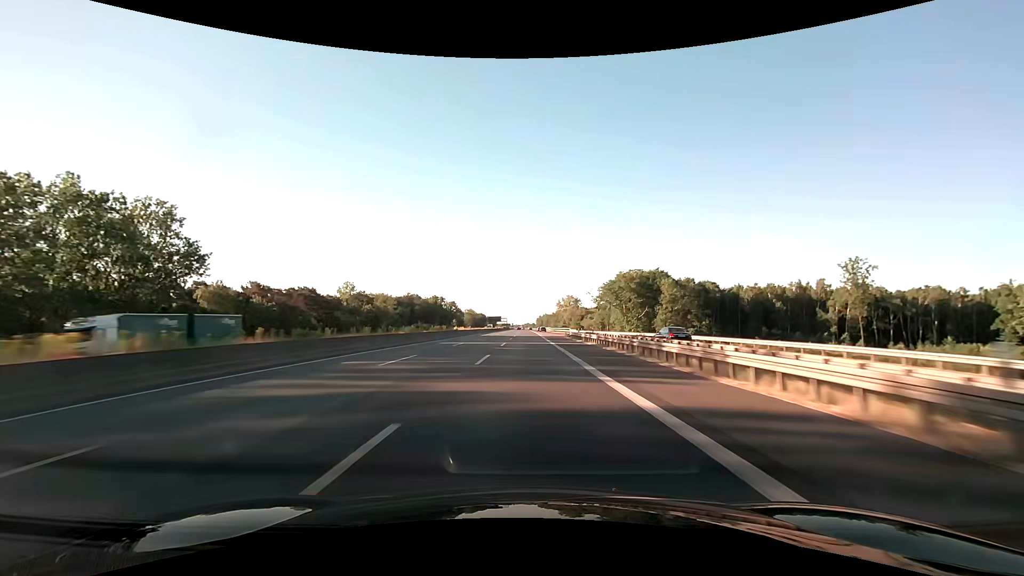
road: motorway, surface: asphalt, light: Day
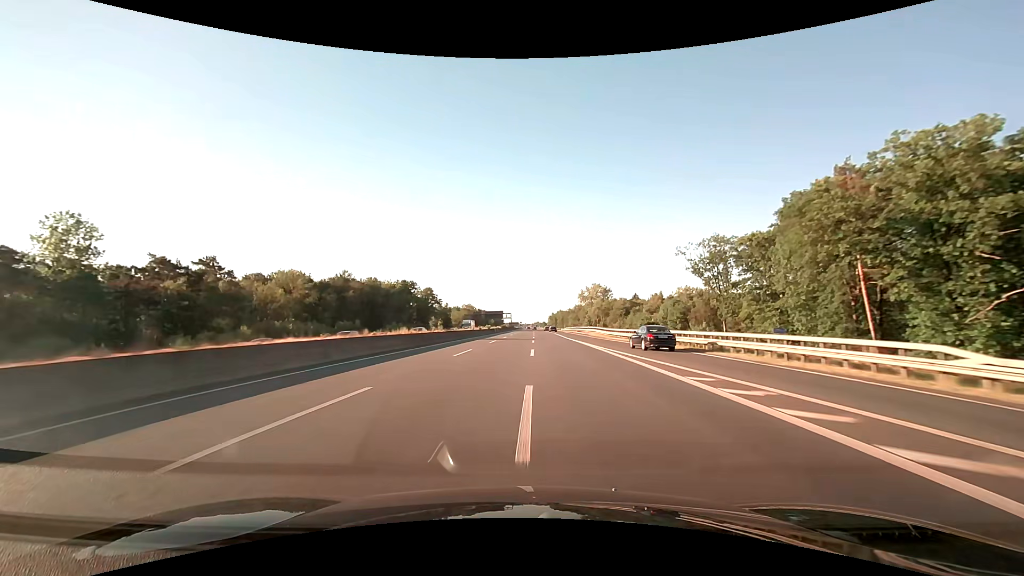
(-1.2, +103.3) m; -1°
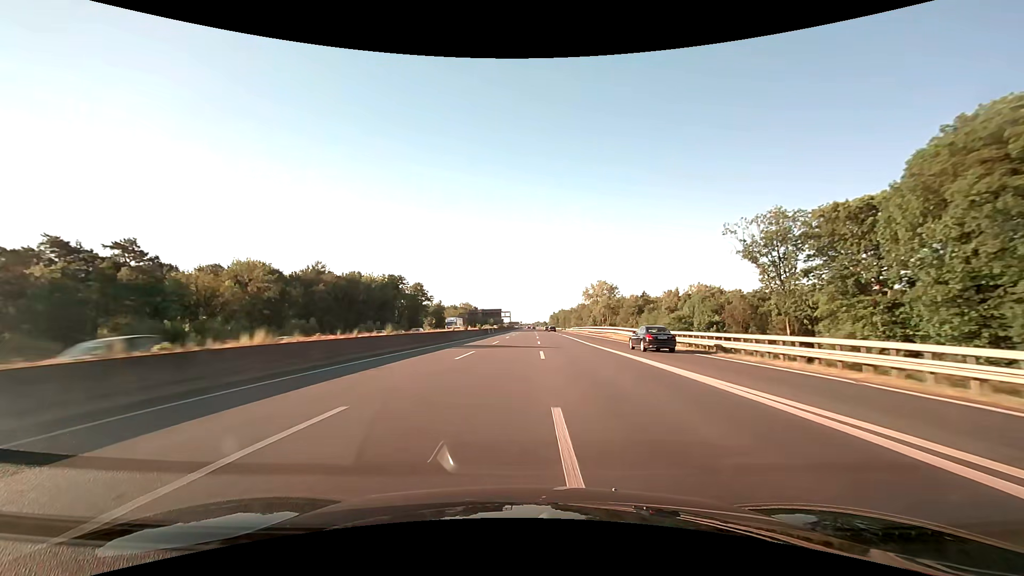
(0.0, +20.6) m; 0°
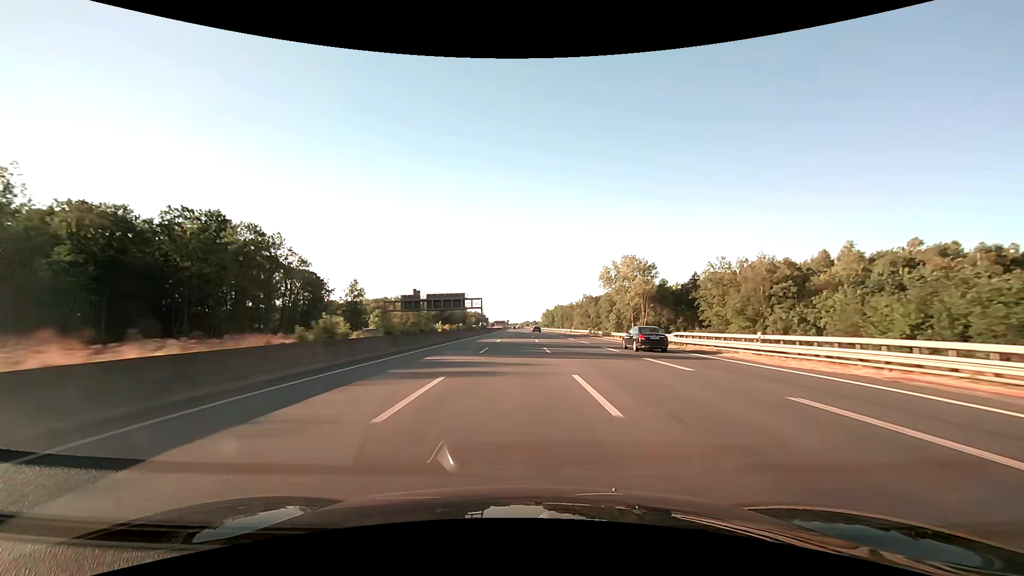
(+1.0, +103.3) m; +1°
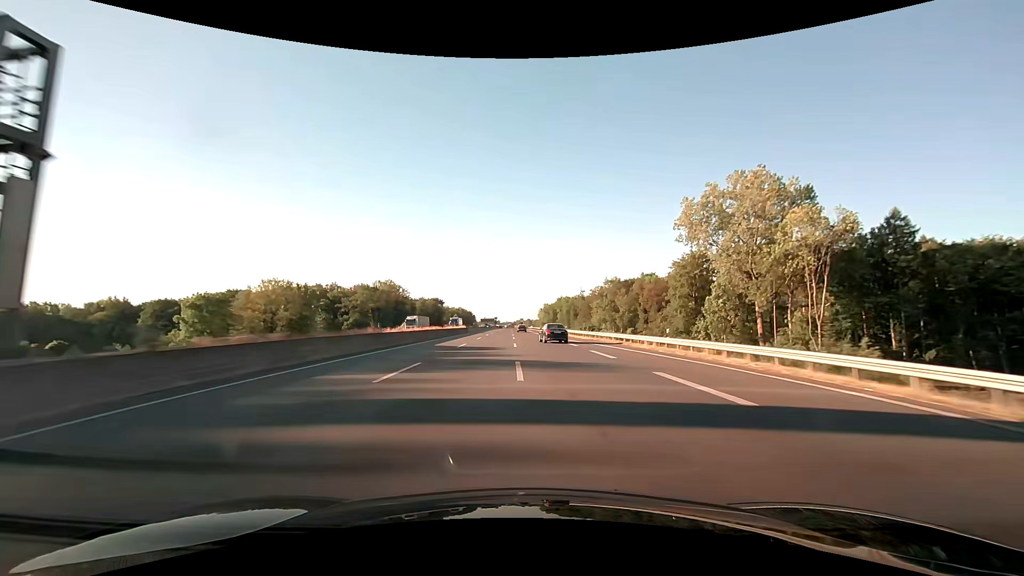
(+0.7, +103.3) m; +1°
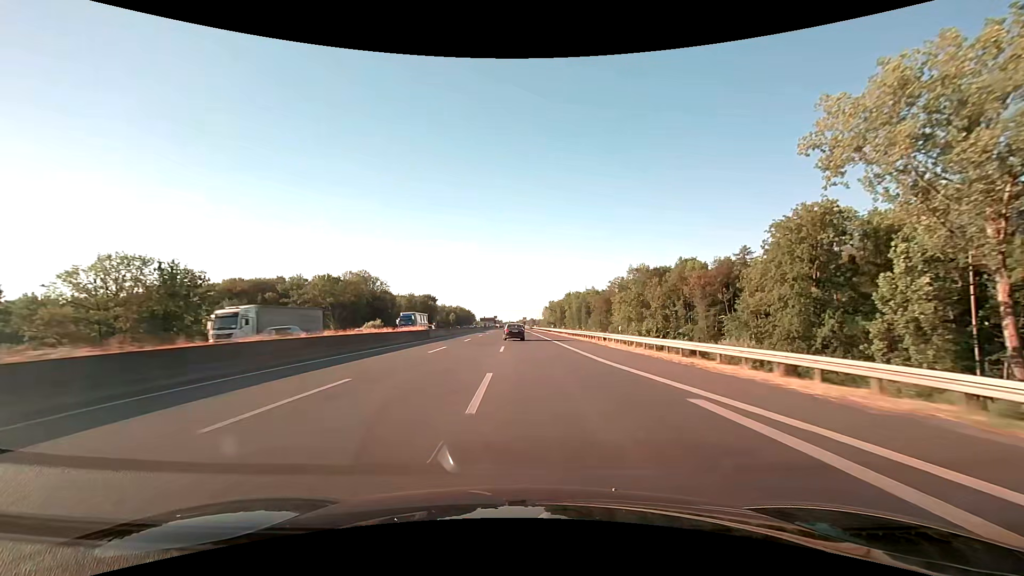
(-0.1, +41.3) m; 0°
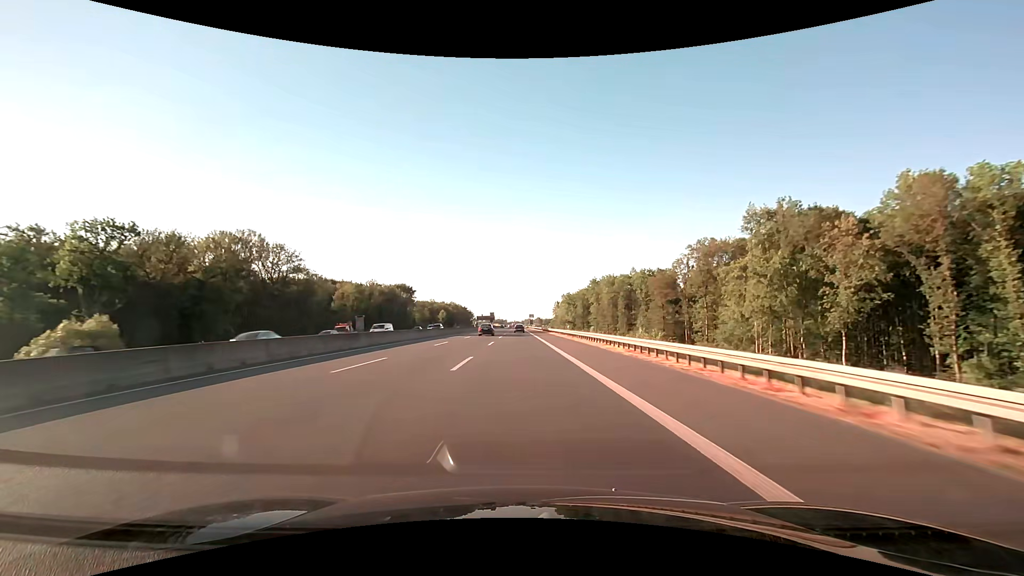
(-0.5, +82.2) m; -1°
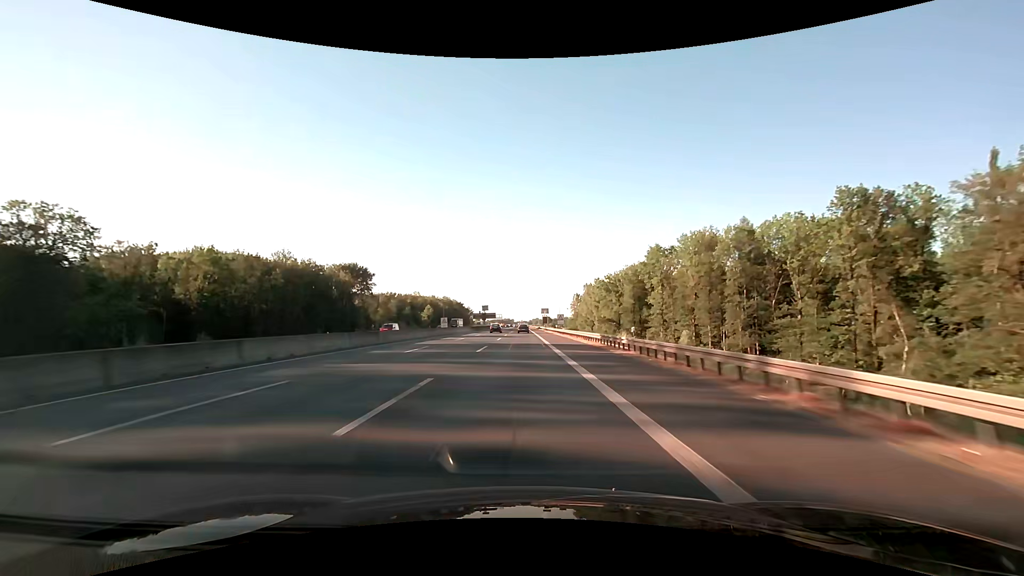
(-0.7, +80.5) m; -1°
(0, +10) (0, +20) (0, +30) (0, +40) (0, +50) (0, +60) (0, +70) (0, +80) (0, +90) (0, +100) m
